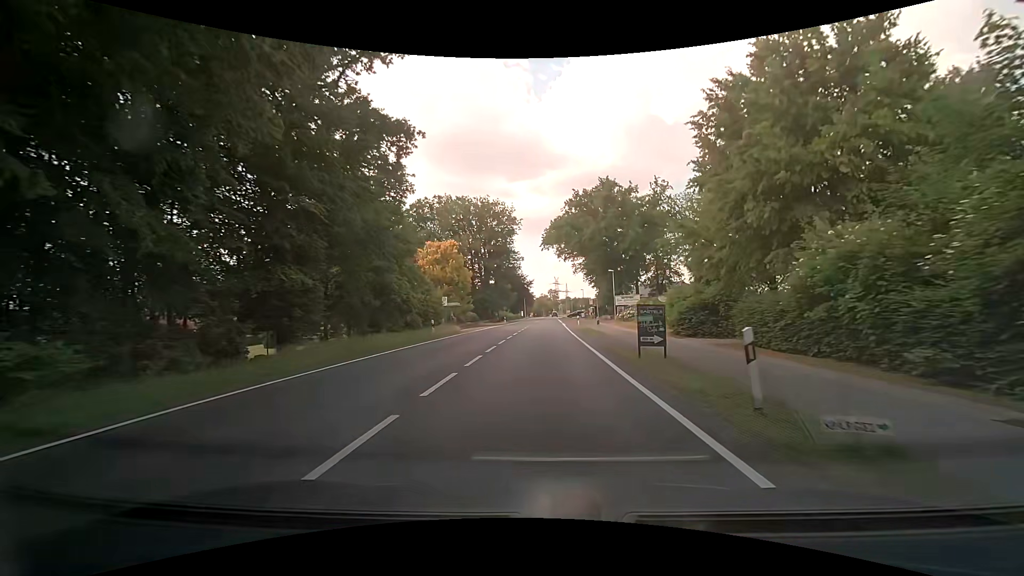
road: primary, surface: asphalt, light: Day
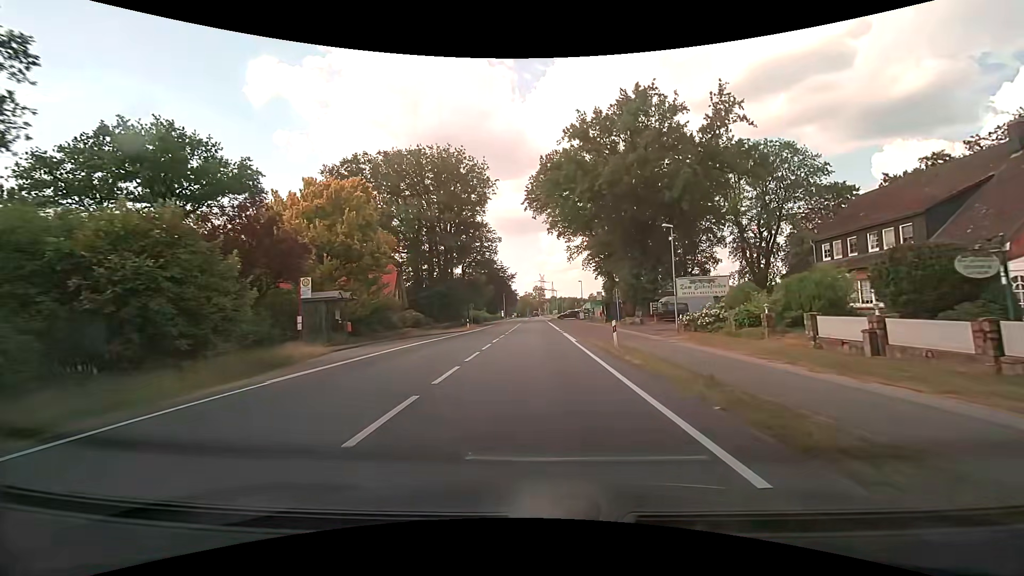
(+0.5, +30.2) m; +2°
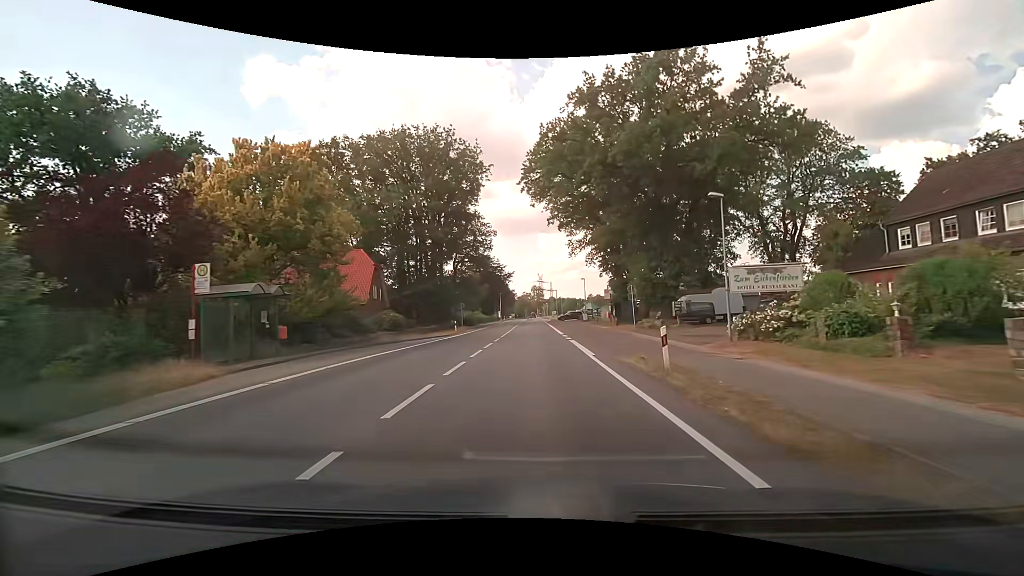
(0.0, +7.6) m; 0°
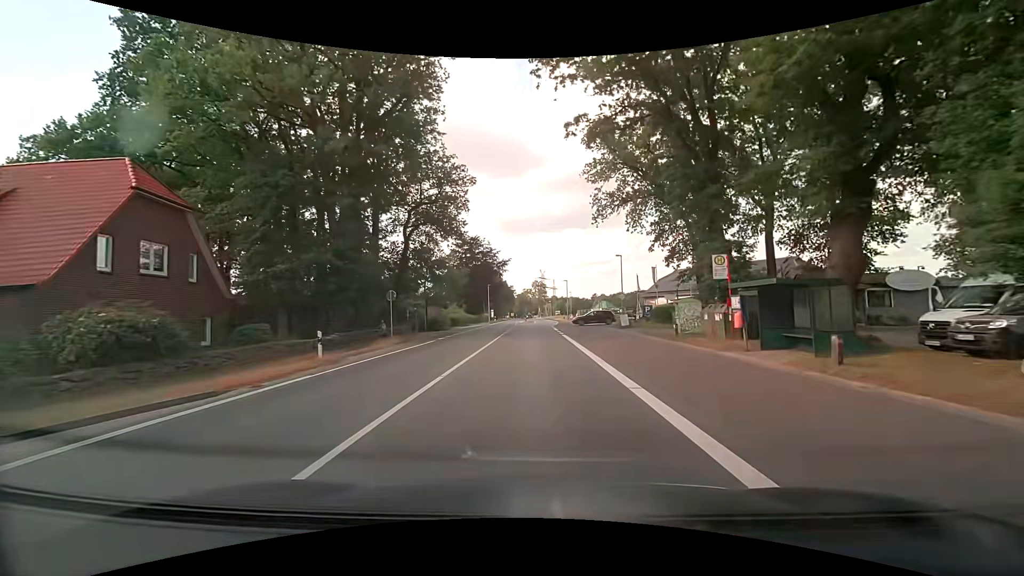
(+0.1, +30.4) m; 0°
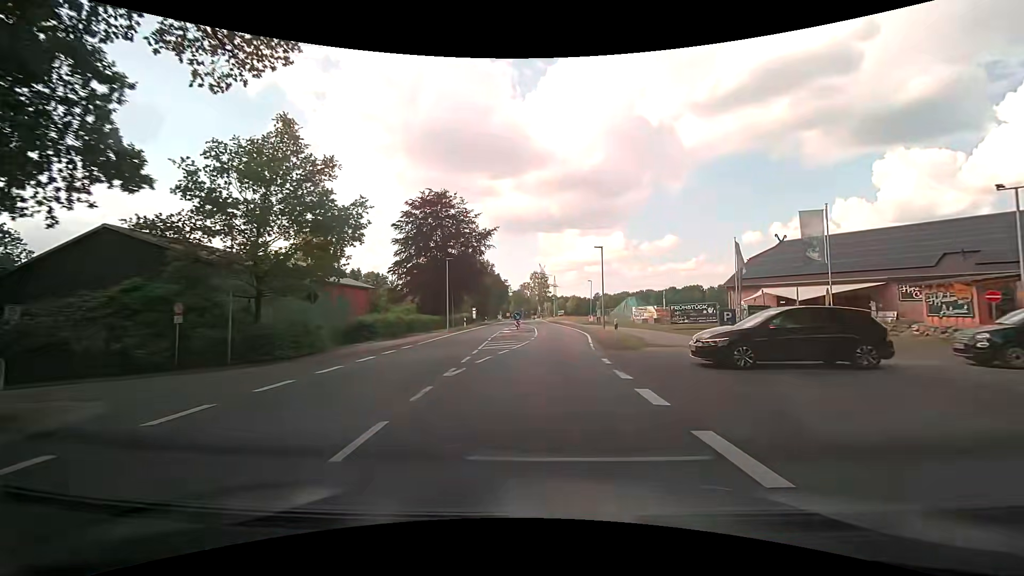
(-0.1, +38.0) m; +1°
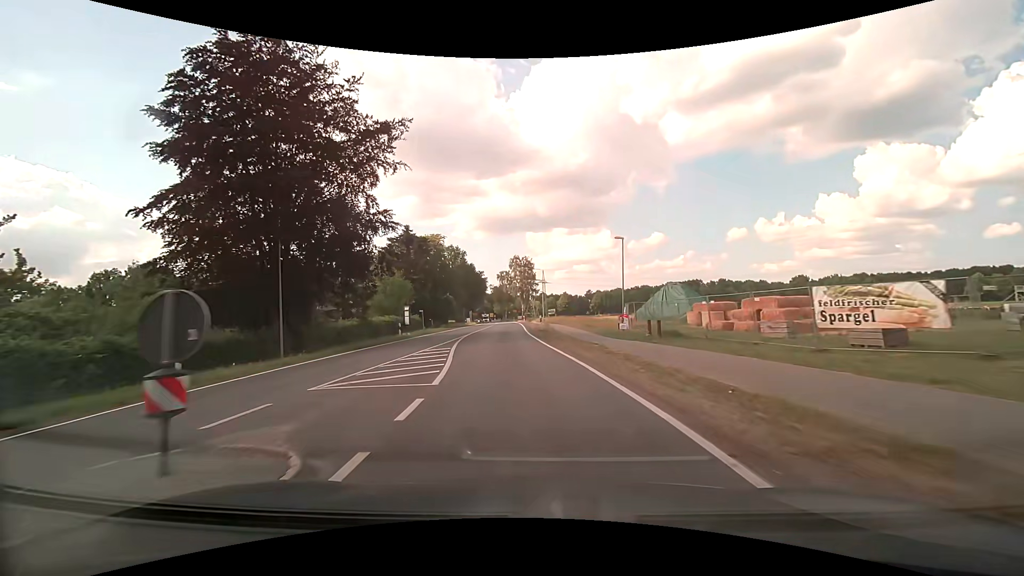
(+1.5, +37.8) m; +1°
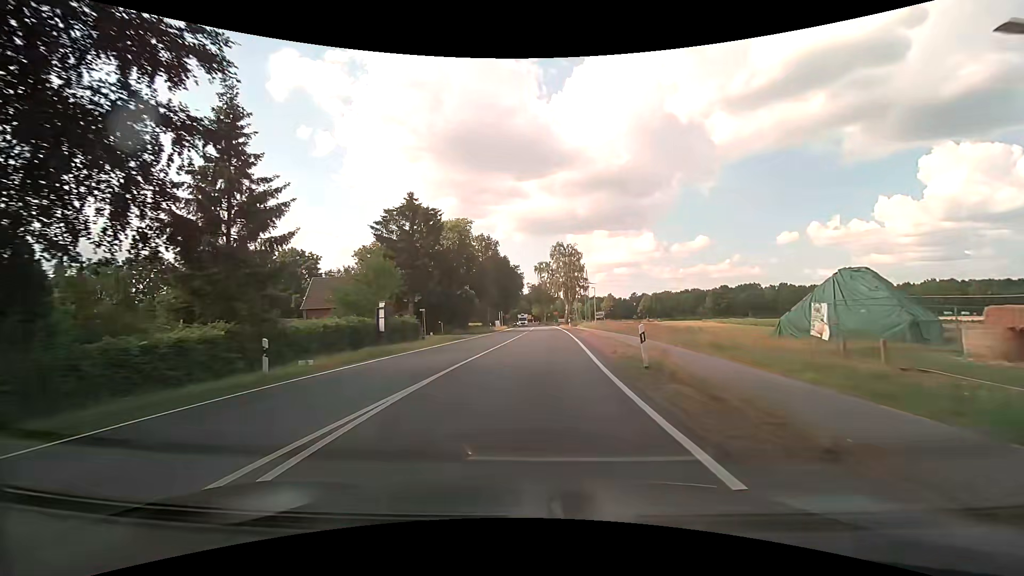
(-1.2, +22.2) m; -5°
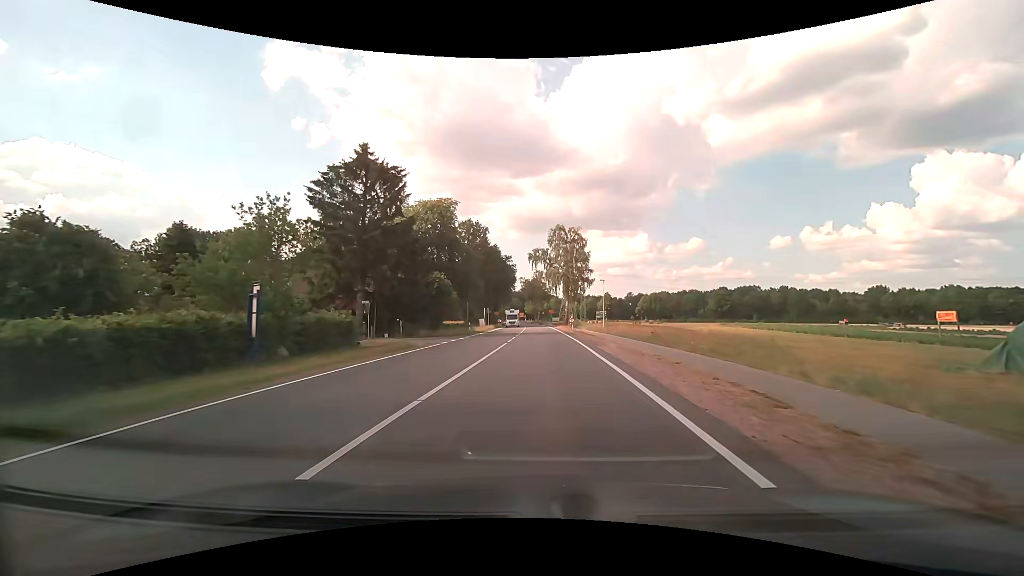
(+0.1, +14.6) m; +1°
(0, +10) (0, +20) (0, +30) (+1, +40) (+1, +50) (+1, +60) (+1, +70) (+1, +80) (+1, +90) (+1, +100) m
